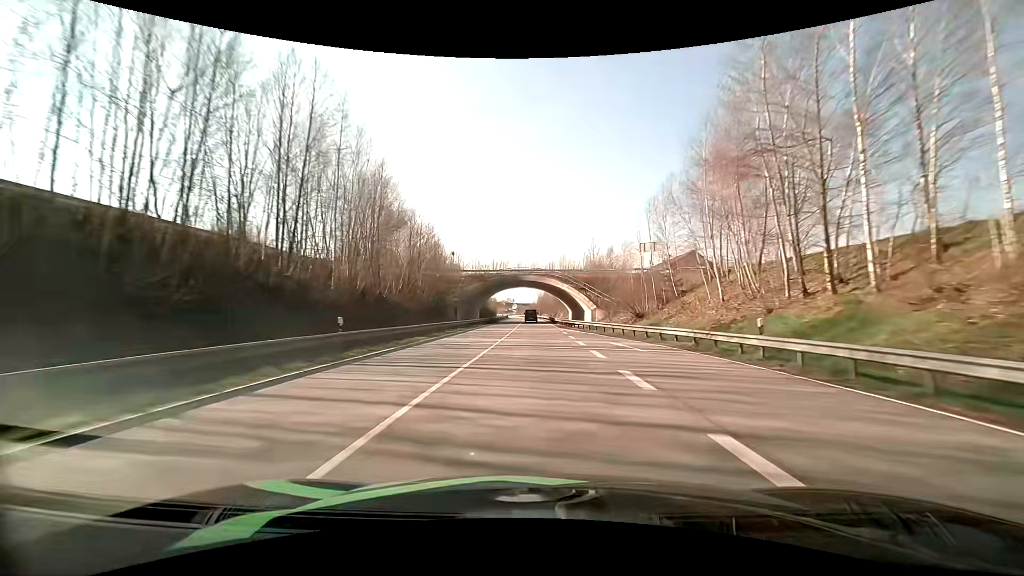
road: primary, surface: asphalt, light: Day
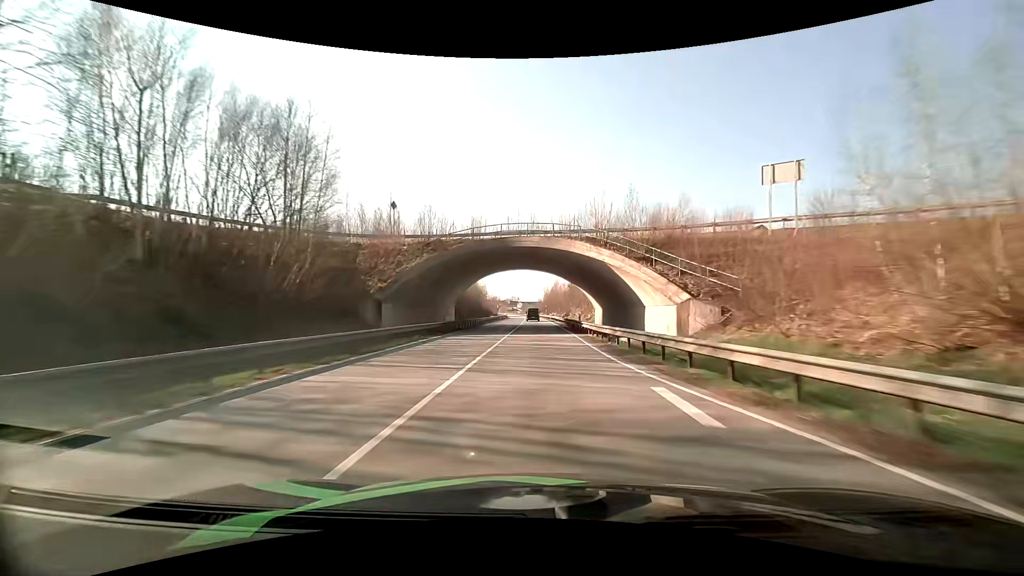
(-0.2, +32.8) m; -1°
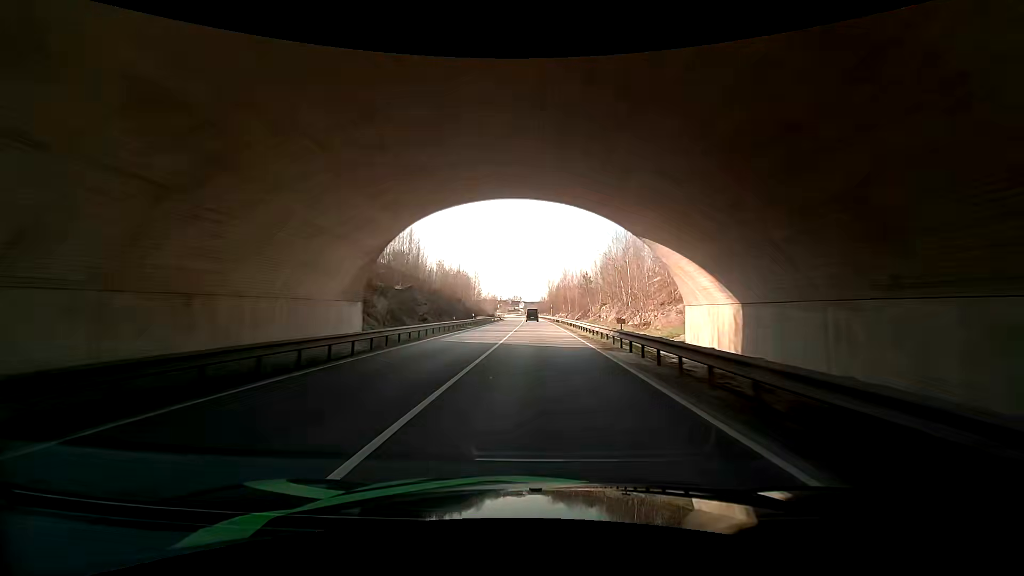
(-0.2, +32.5) m; 0°
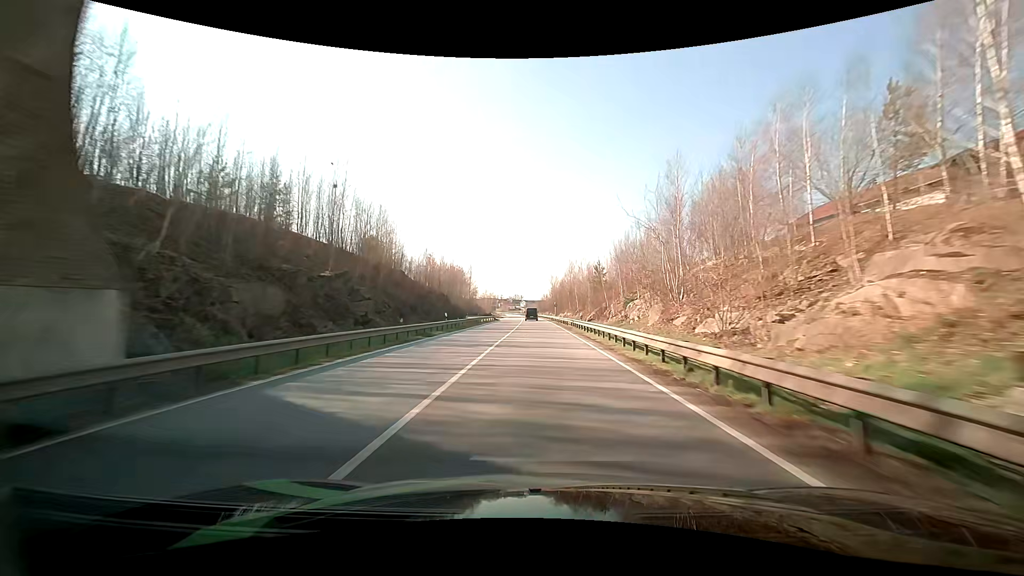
(0.0, +16.2) m; 0°
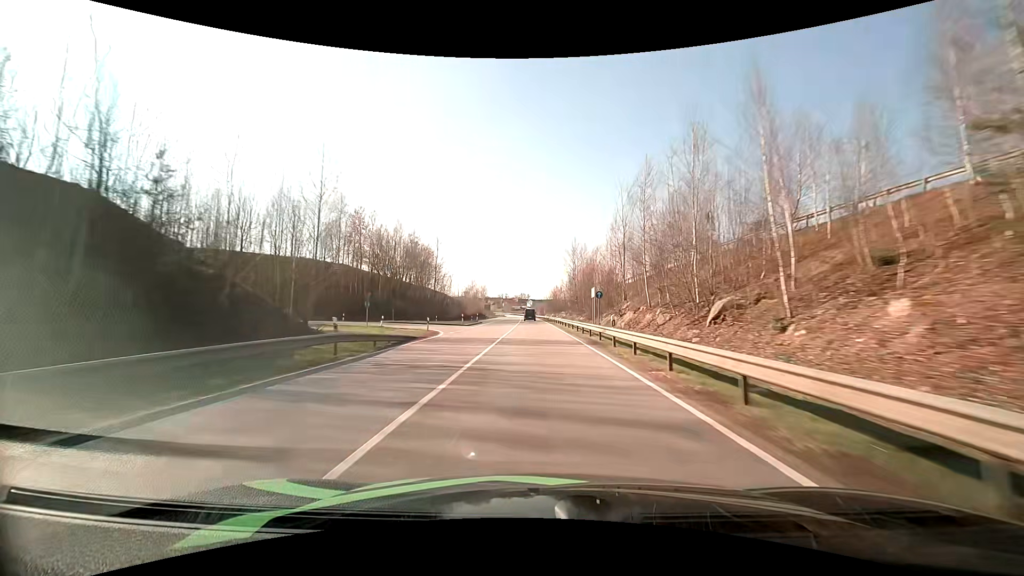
(-0.3, +63.9) m; -1°
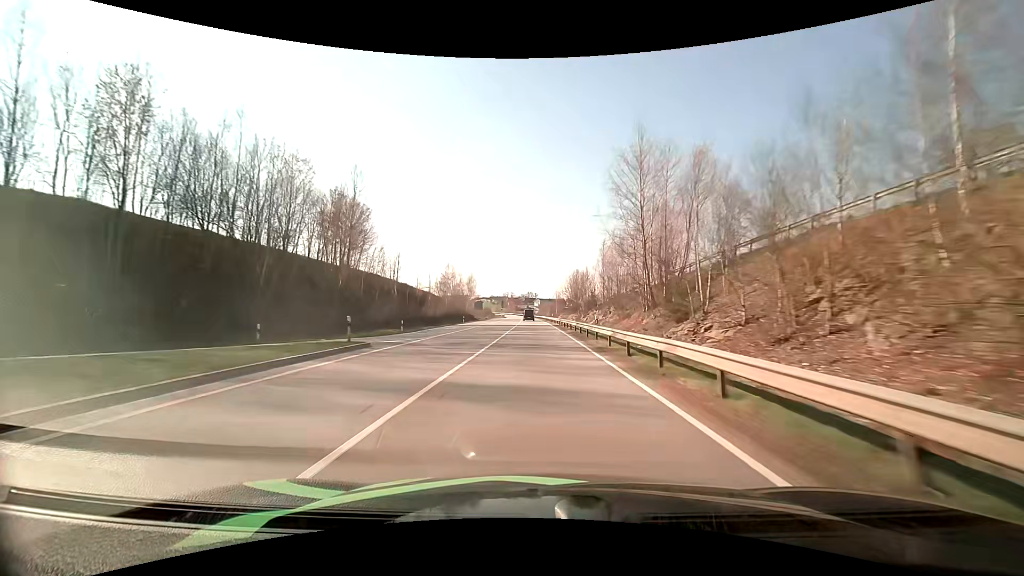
(-0.4, +47.7) m; -1°
(0, +10) (0, +20) (0, +30) (0, +40) (0, +50) (-1, +60) (-1, +70) (-1, +80) (-1, +90) (-1, +100) m
